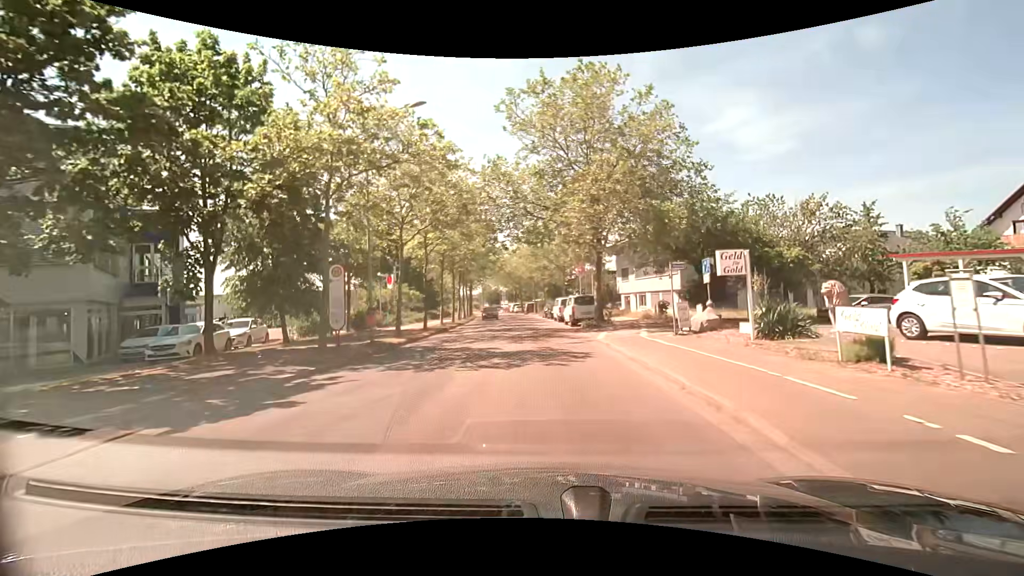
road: tertiary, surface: asphalt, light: Day
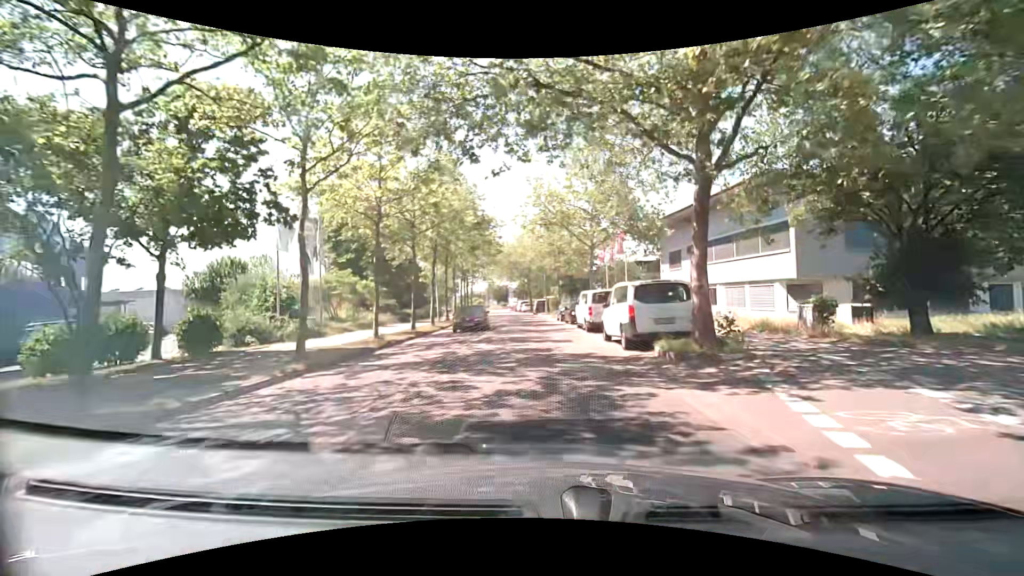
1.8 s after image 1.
(-0.4, +16.1) m; -2°
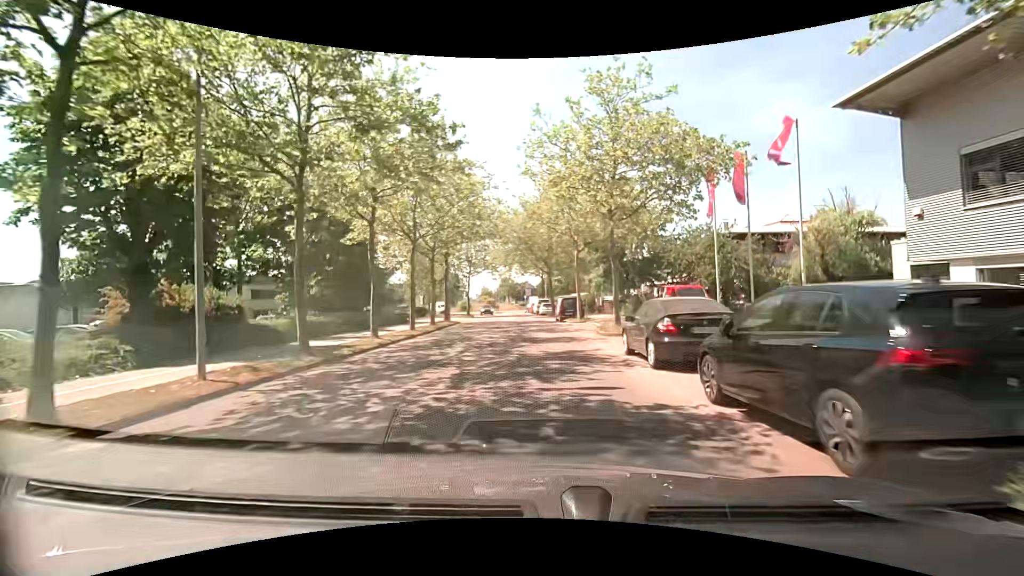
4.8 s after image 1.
(-0.5, +26.3) m; -2°
(0, +10) (-1, +20) (-1, +30) (-2, +40) (-3, +50) (-4, +60) (-5, +70) (-6, +80) (-7, +90) (-6, +100) m
